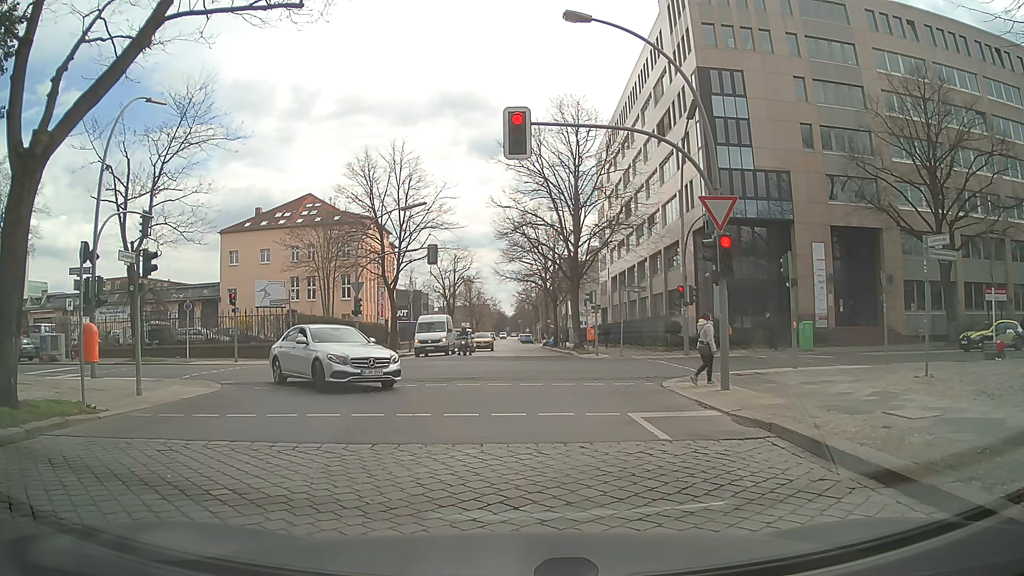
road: residential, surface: sett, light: Day
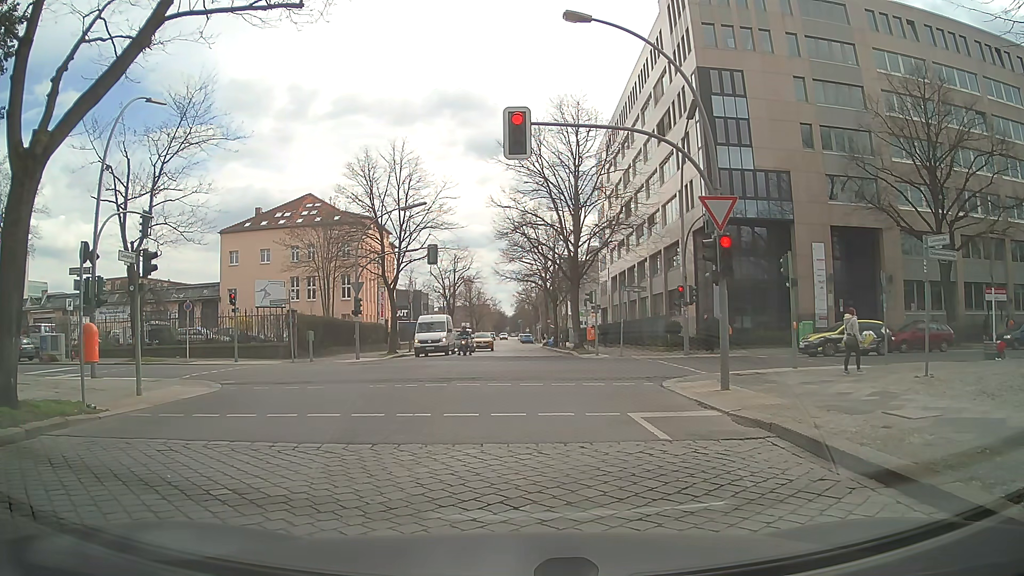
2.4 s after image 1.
(0.0, 0.0) m; 0°
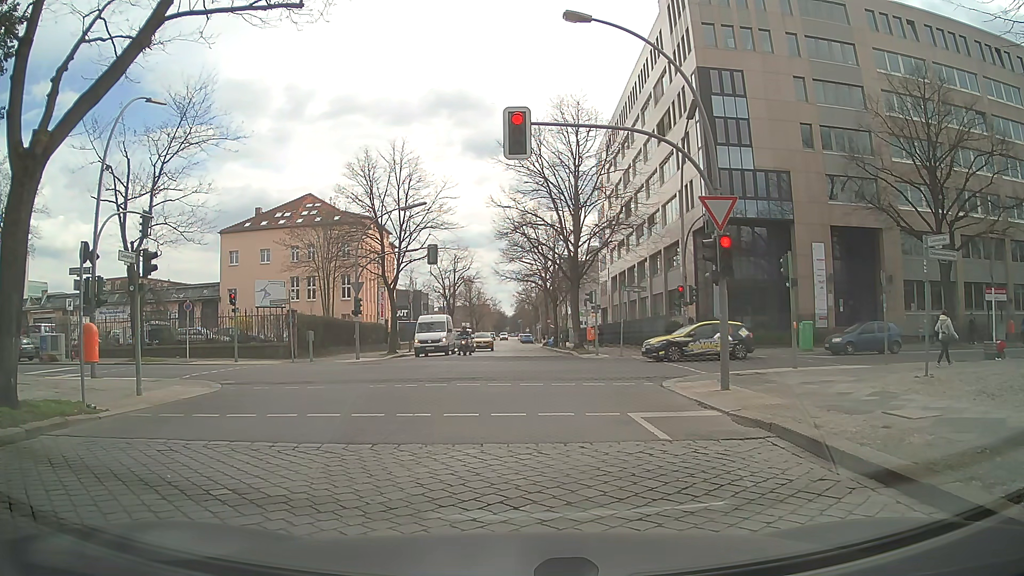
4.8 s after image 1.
(0.0, 0.0) m; 0°
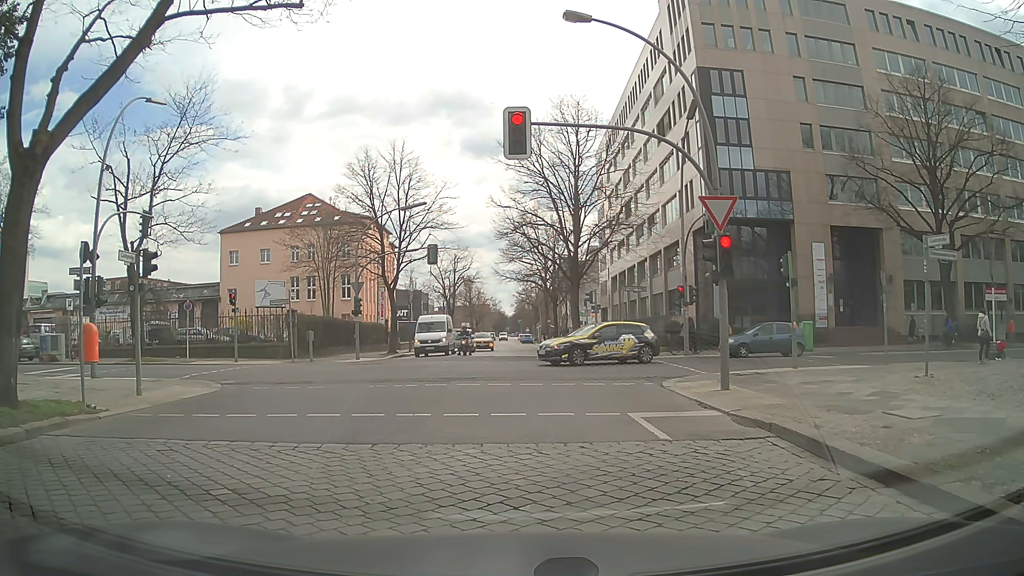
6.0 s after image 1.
(0.0, 0.0) m; 0°
